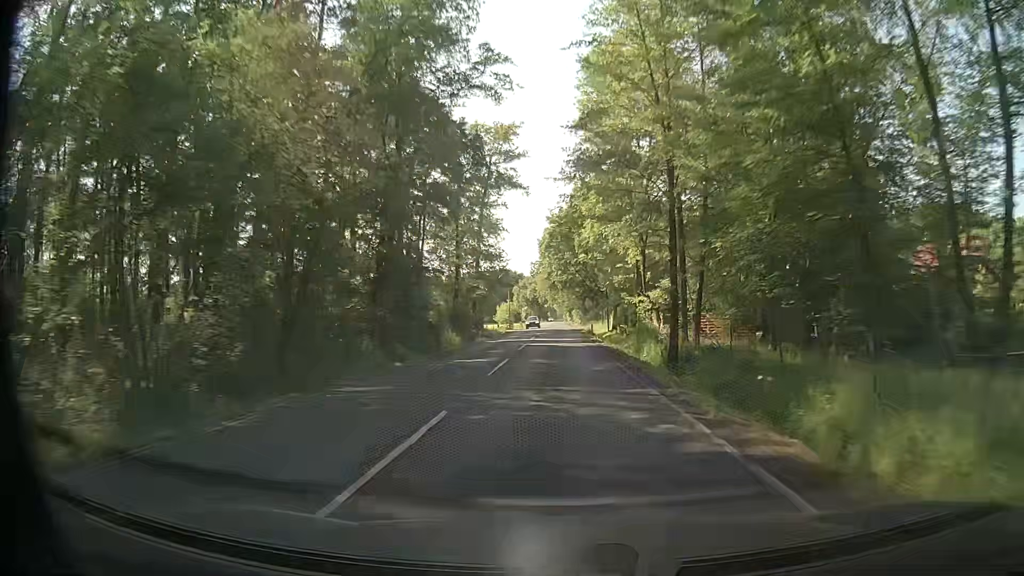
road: secondary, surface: asphalt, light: Day
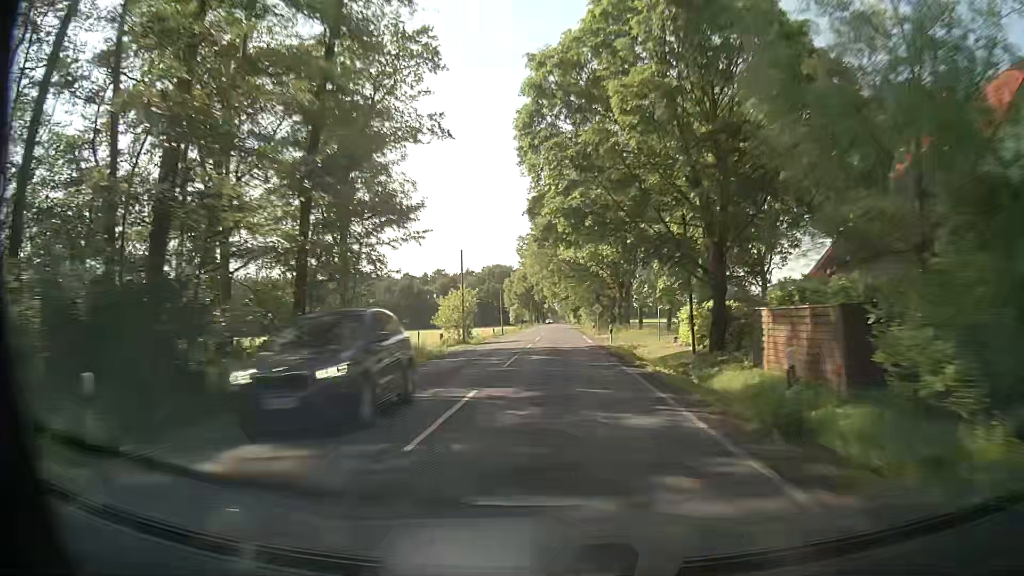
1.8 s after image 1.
(+0.1, +45.5) m; 0°
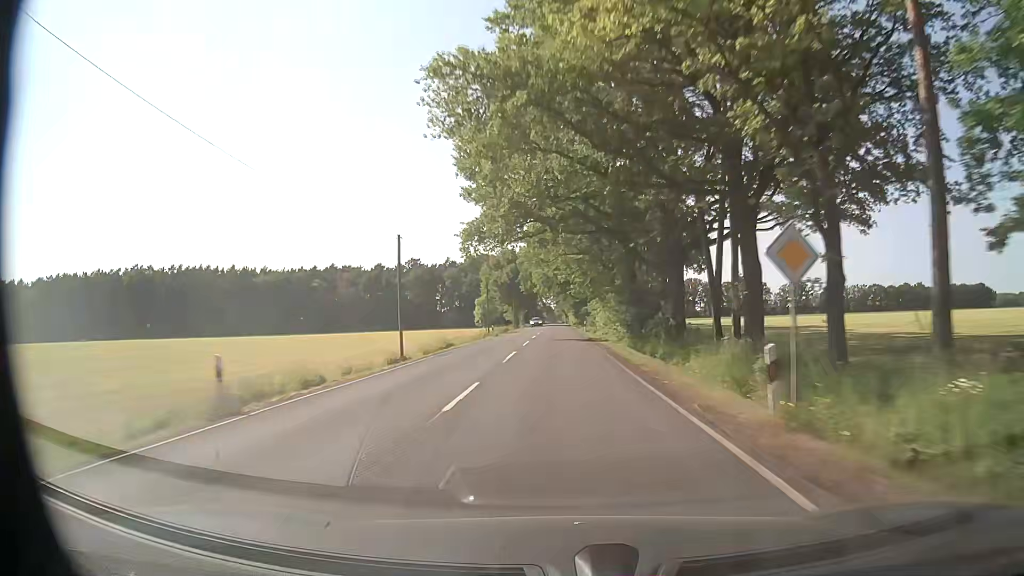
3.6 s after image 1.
(+0.6, +47.4) m; +1°
(0, +10) (0, +20) (0, +30) (0, +40) (0, +50) (0, +60) (0, +70) (-1, +80) (-1, +90) (-1, +100) m
